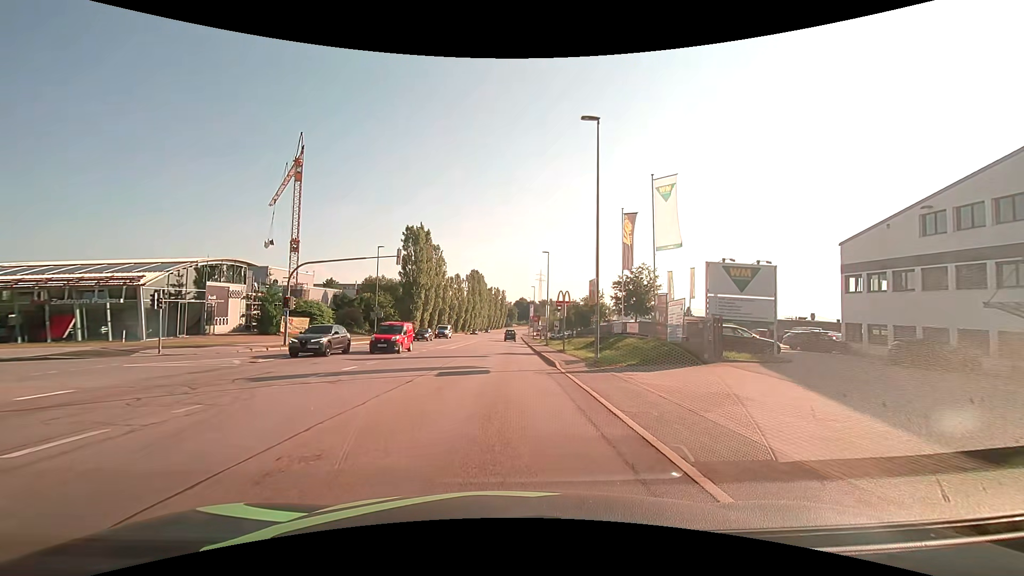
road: secondary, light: Day
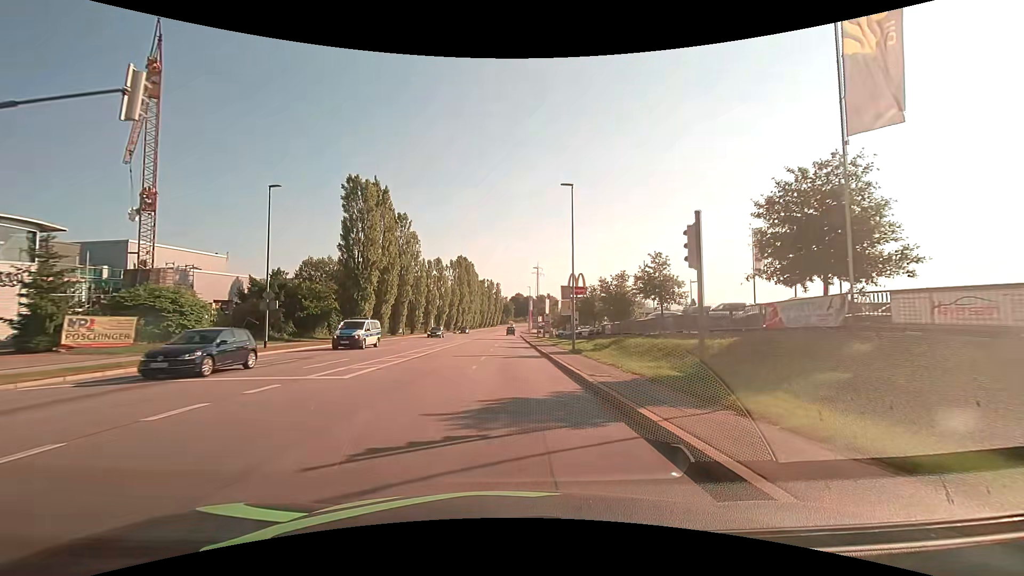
(+0.3, +25.2) m; +1°
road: tertiary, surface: asphalt
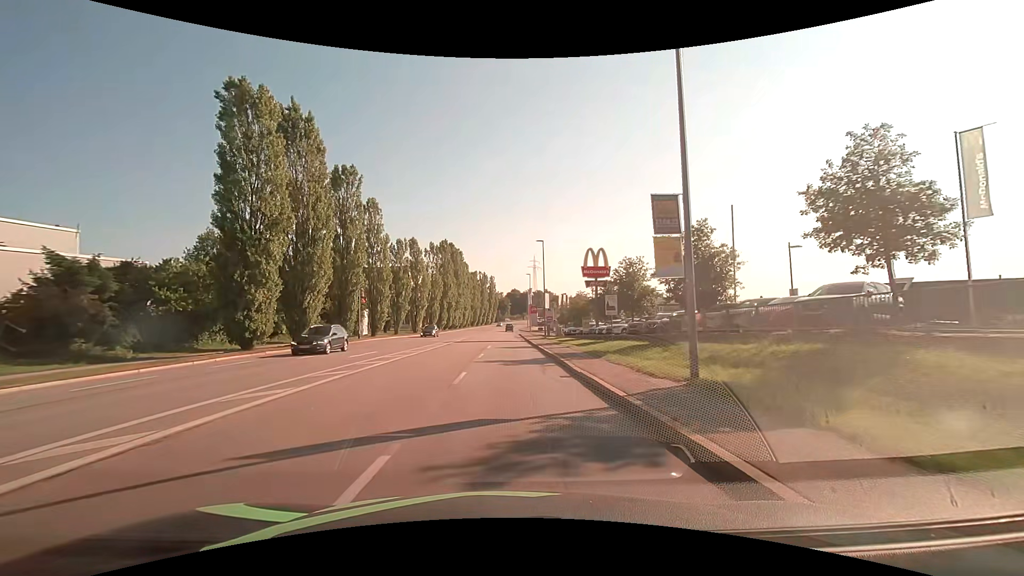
(+0.2, +20.2) m; +1°
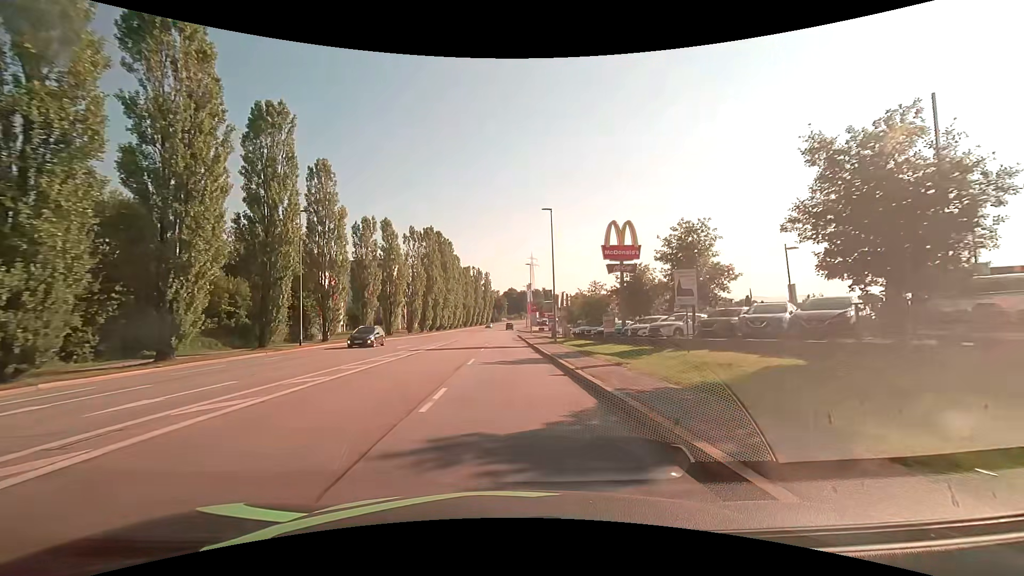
(0.0, +14.0) m; +1°
(0, +10) (0, +20) (0, +30) (-1, +40) (-1, +50) (-1, +60) (-1, +70) (-1, +80) (-1, +90) (-1, +100) m
